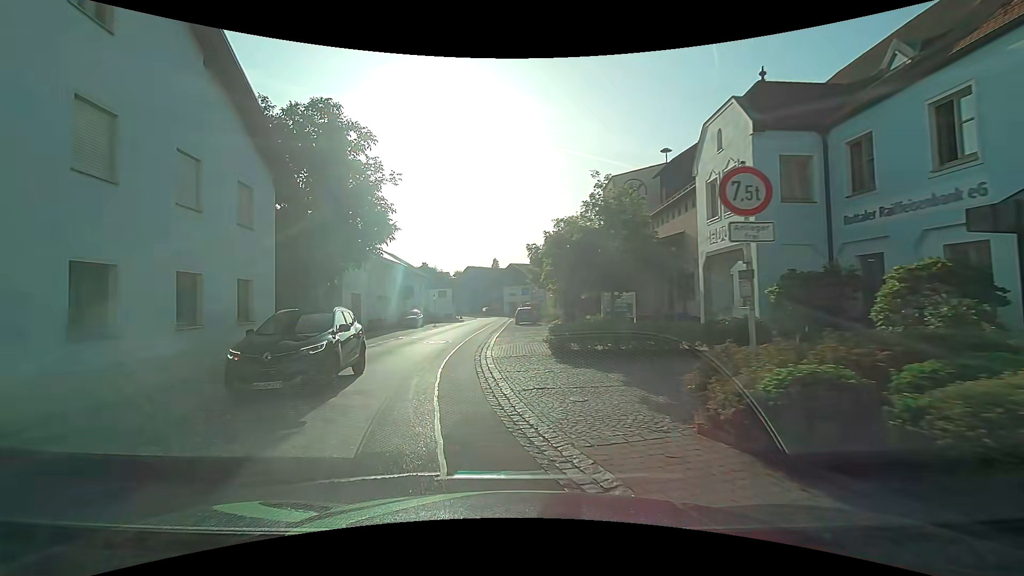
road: tertiary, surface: asphalt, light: Day
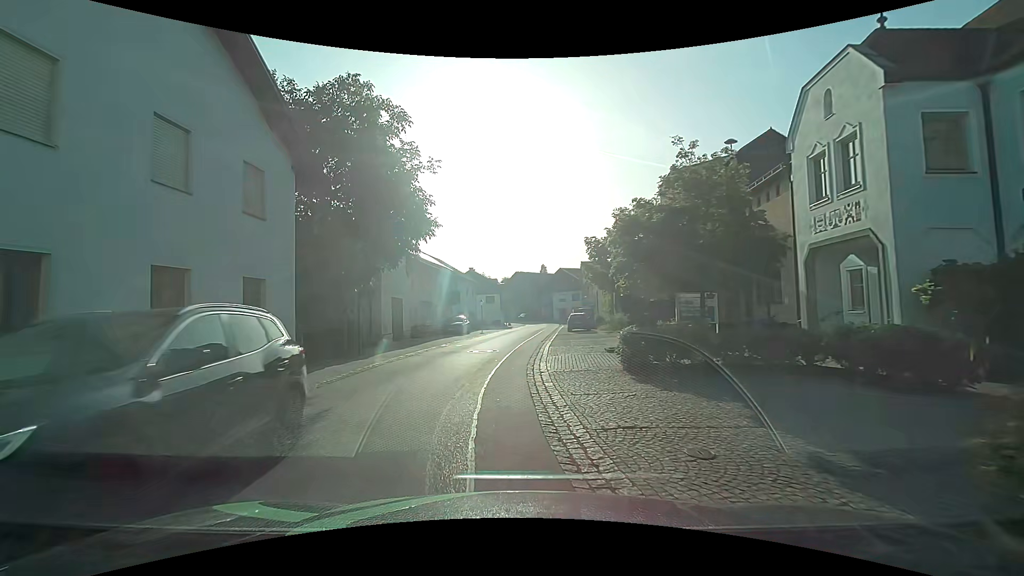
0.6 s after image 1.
(-0.2, +3.0) m; -5°
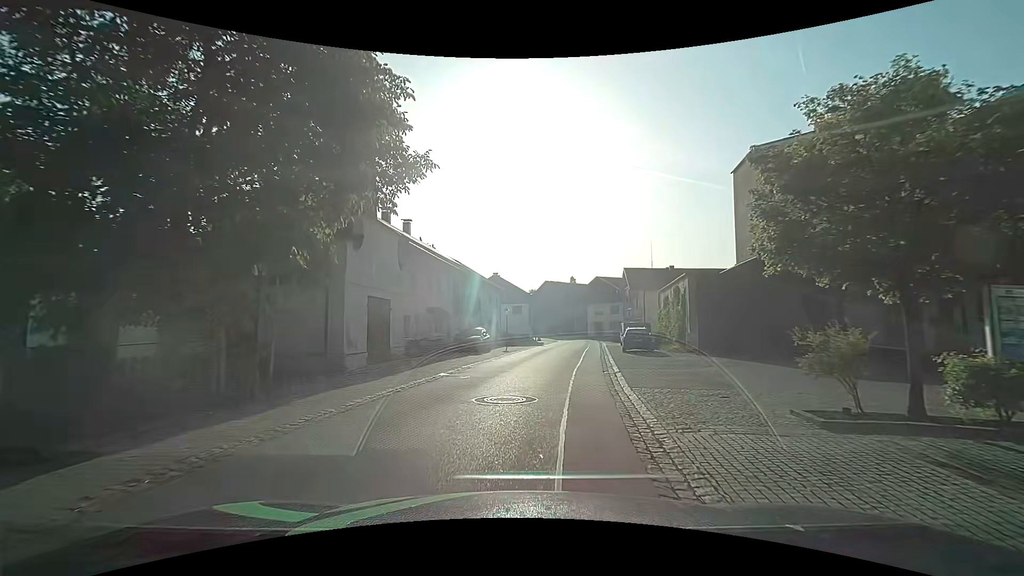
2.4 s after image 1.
(-0.7, +10.4) m; -3°
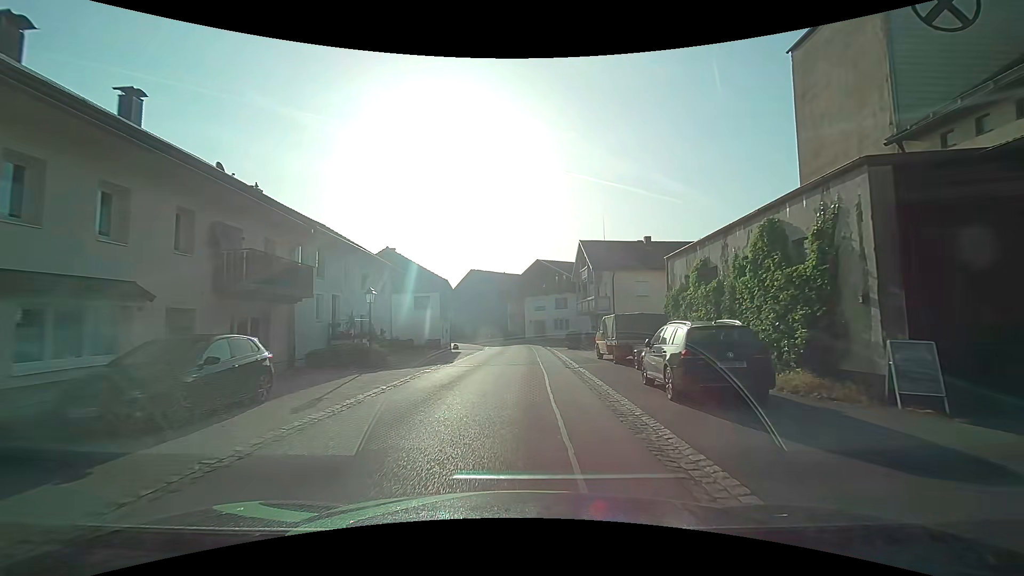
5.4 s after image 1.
(+1.9, +20.8) m; +8°
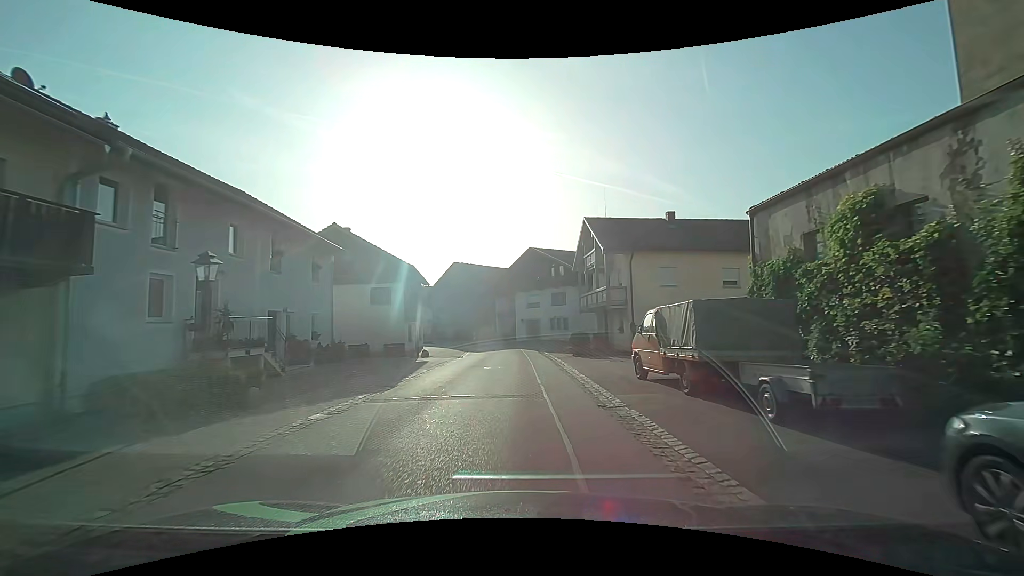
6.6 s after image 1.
(0.0, +9.3) m; +1°
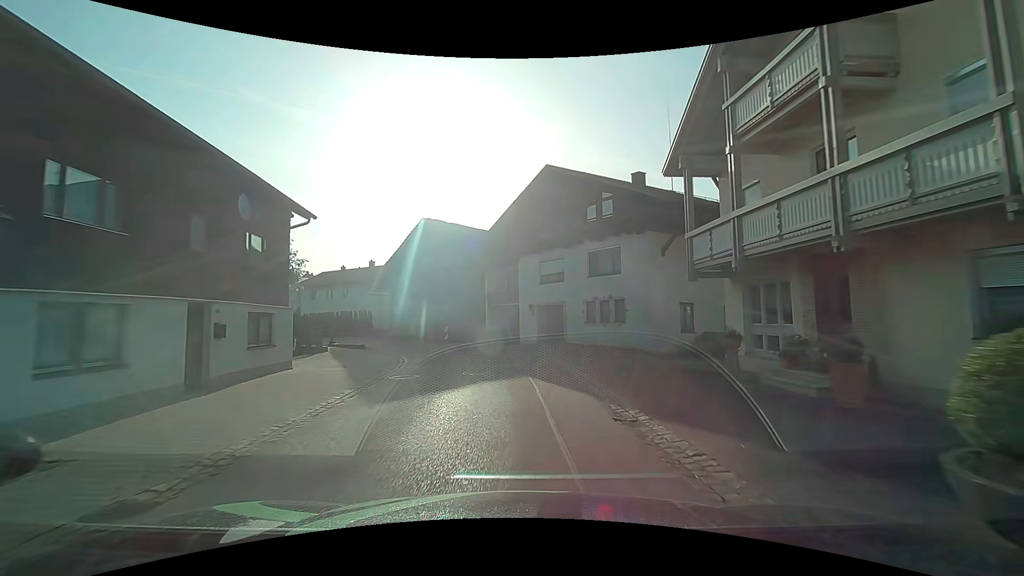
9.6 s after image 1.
(0.0, +24.6) m; -1°
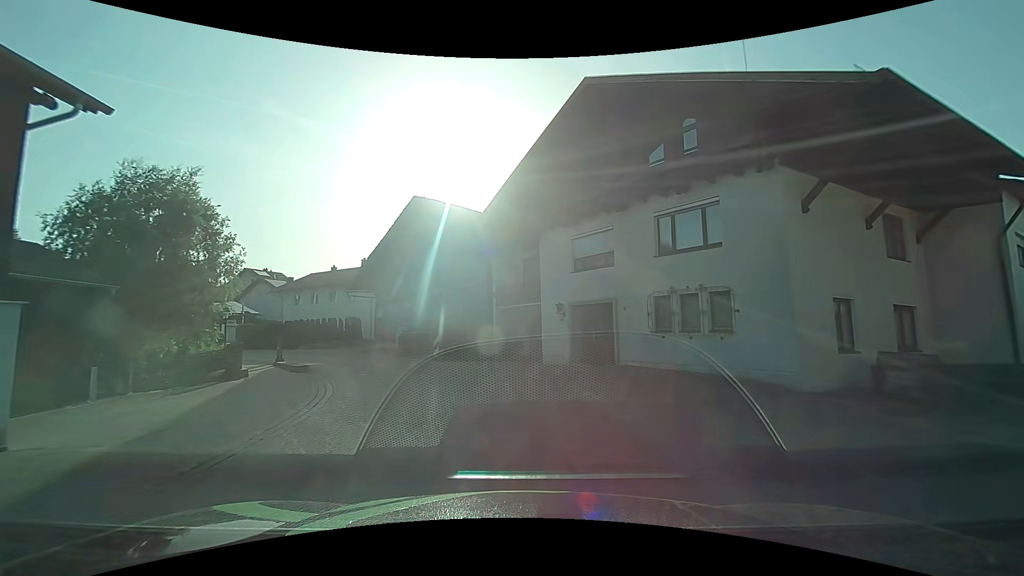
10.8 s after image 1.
(-0.1, +10.1) m; -2°
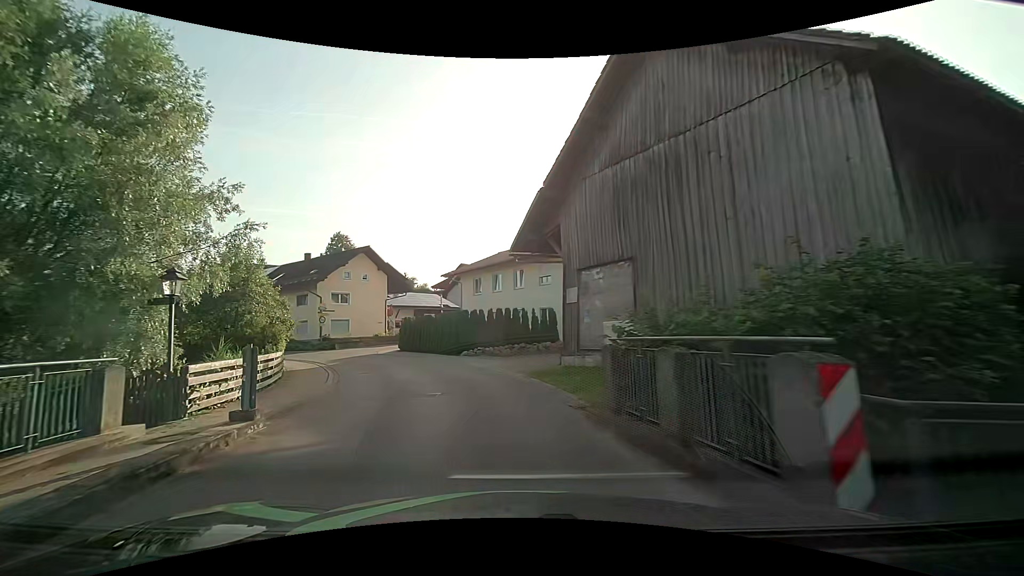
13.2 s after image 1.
(-3.5, +19.0) m; -26°
(-1, +10) (-3, +20) (-7, +29) (-13, +37) (-21, +43) (-29, +49) (-37, +55) (-45, +61) (-53, +67) (-61, +72) m
